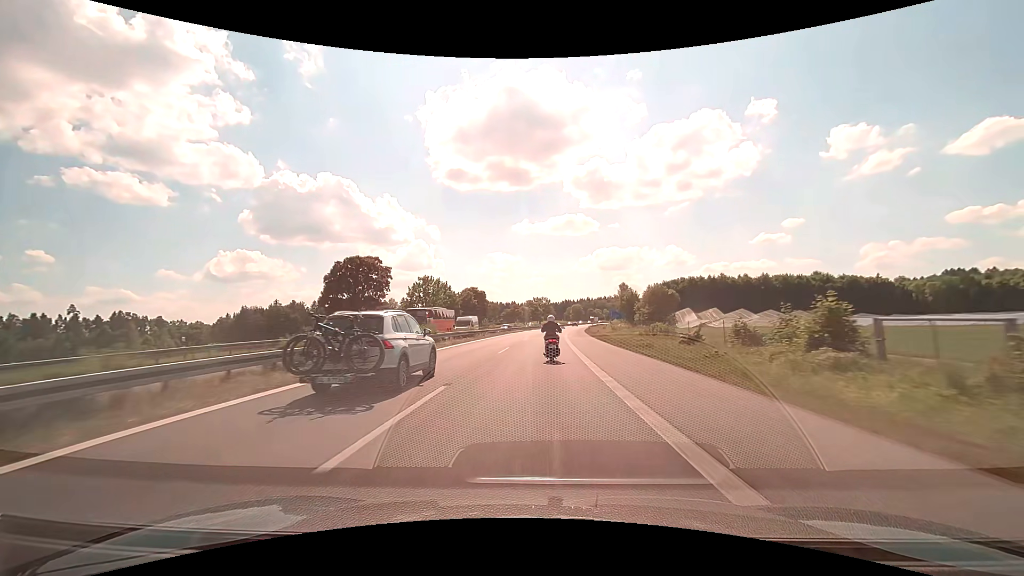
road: motorway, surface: asphalt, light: Day
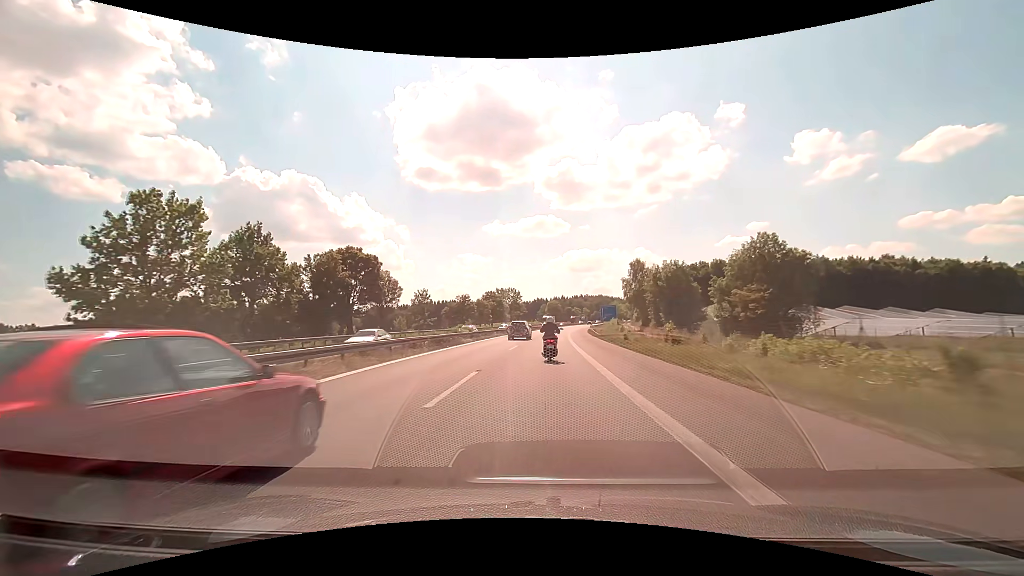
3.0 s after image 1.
(+2.0, +68.5) m; +3°
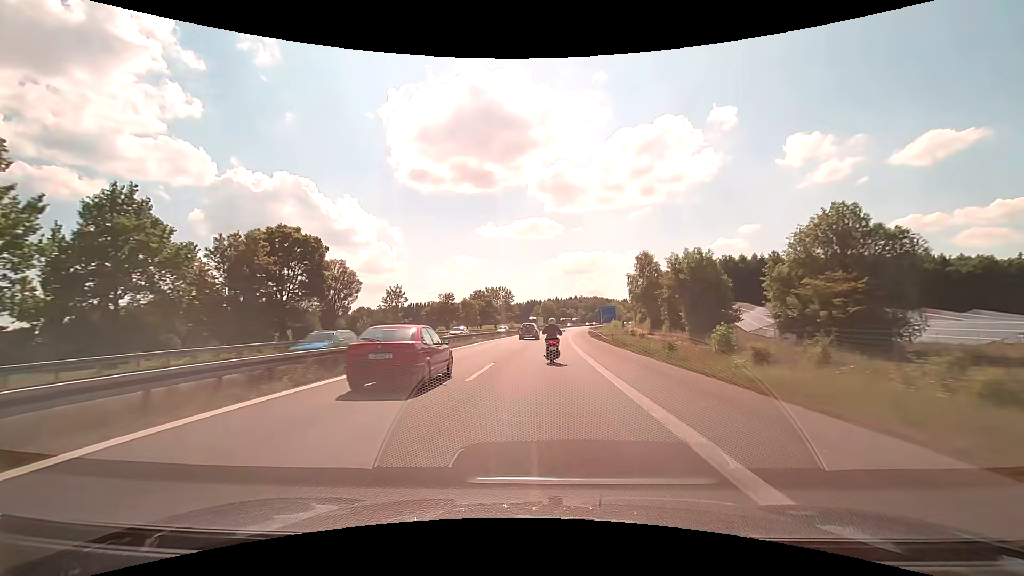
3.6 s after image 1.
(+0.1, +14.0) m; +1°
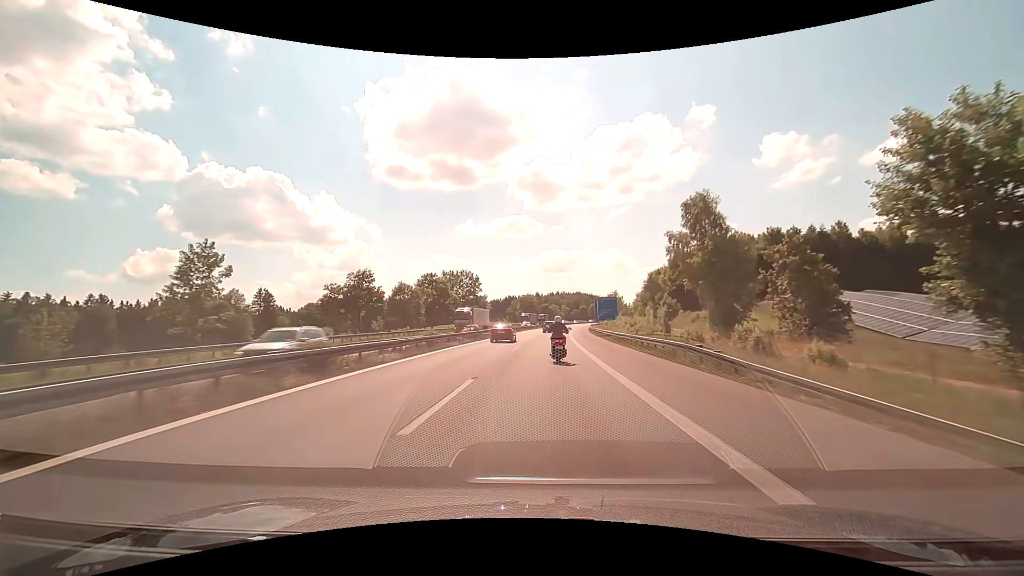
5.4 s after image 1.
(+0.7, +42.1) m; +2°
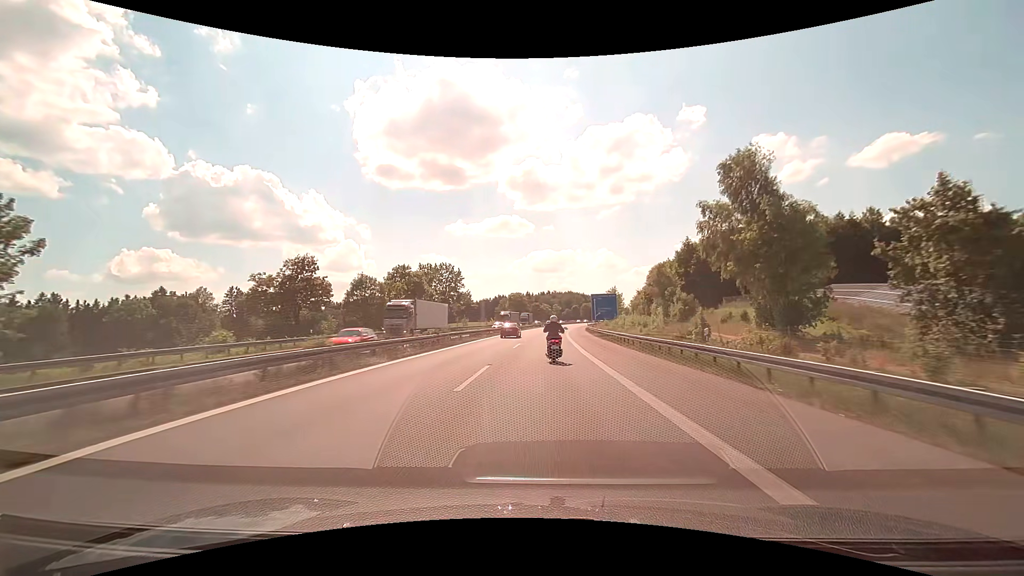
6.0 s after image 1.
(+0.1, +14.0) m; +1°
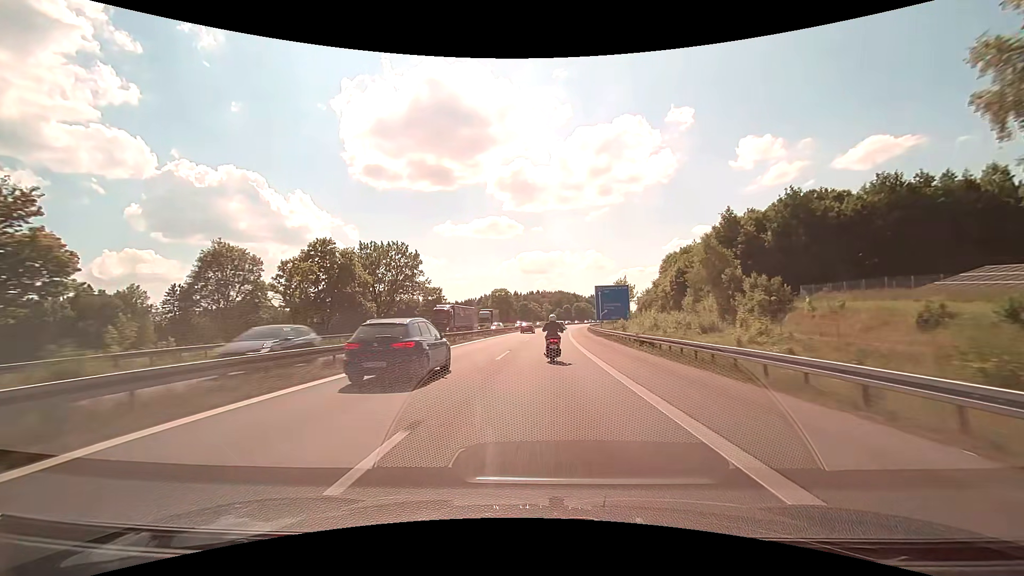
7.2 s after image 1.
(+0.3, +27.9) m; +1°
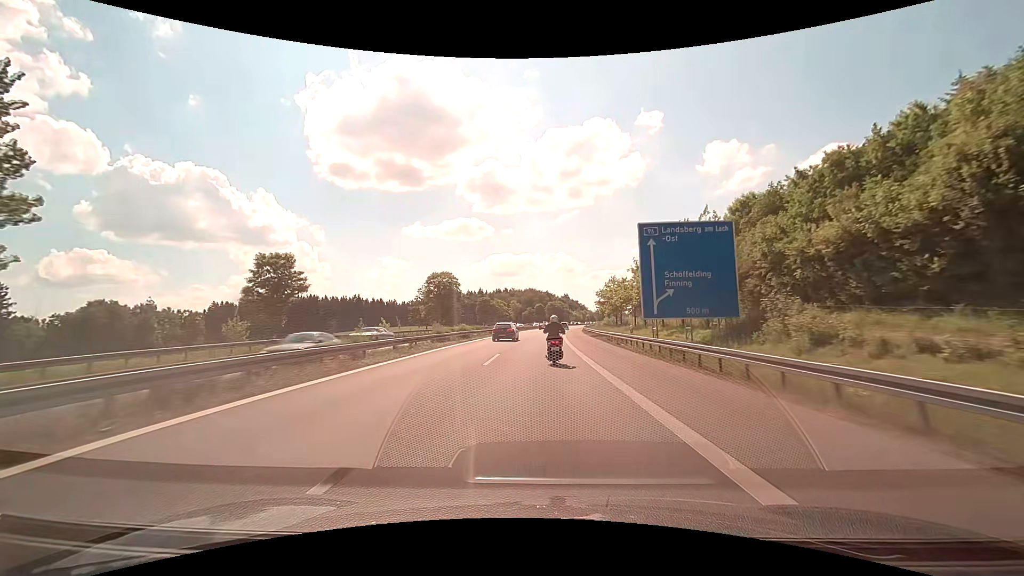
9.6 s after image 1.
(+1.7, +56.0) m; +3°
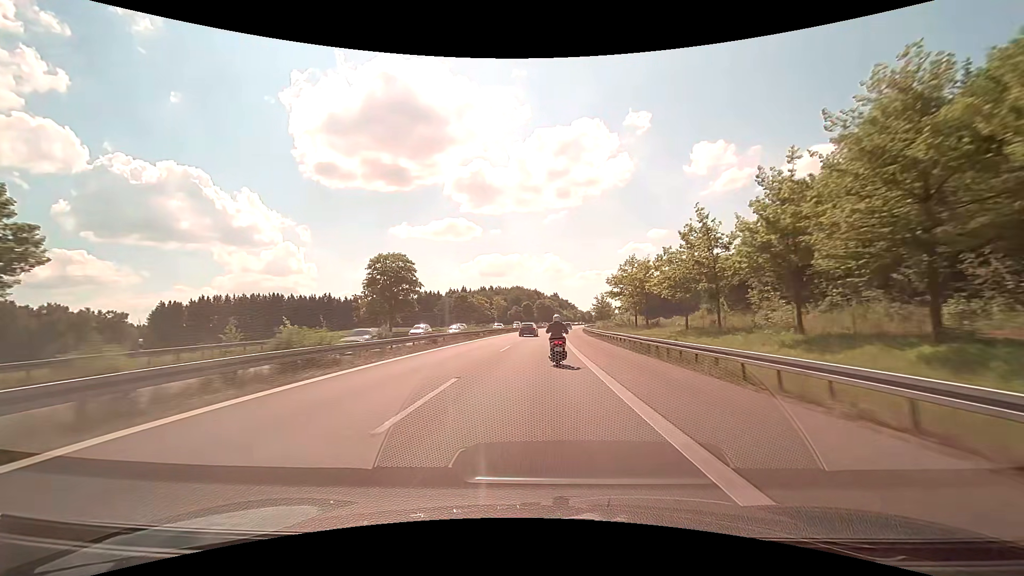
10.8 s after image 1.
(+0.3, +28.1) m; +1°
(0, +10) (0, +20) (0, +30) (+1, +40) (+1, +50) (+2, +60) (+2, +70) (+3, +80) (+4, +90) (+4, +100) m
